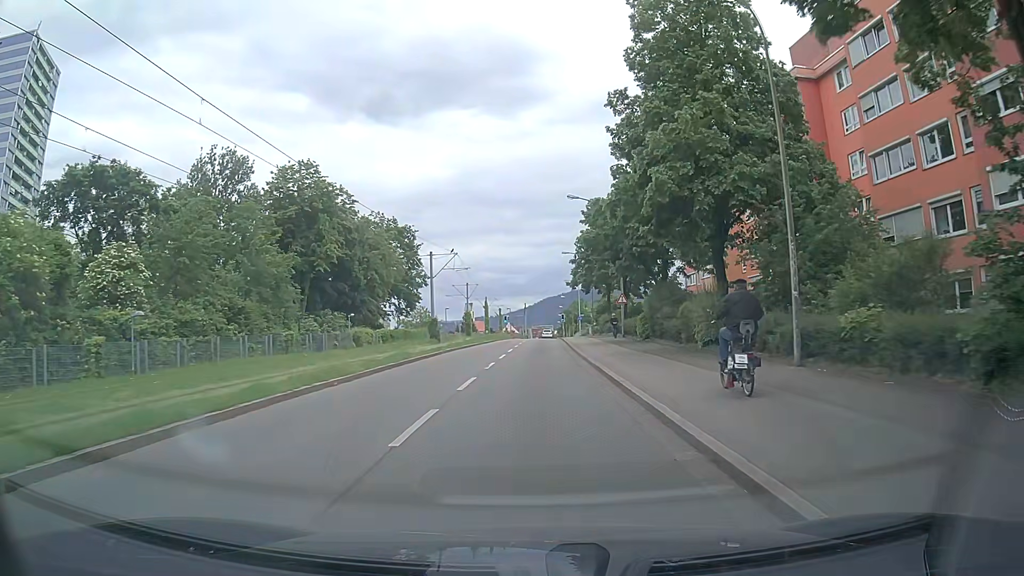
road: tertiary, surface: asphalt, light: Day
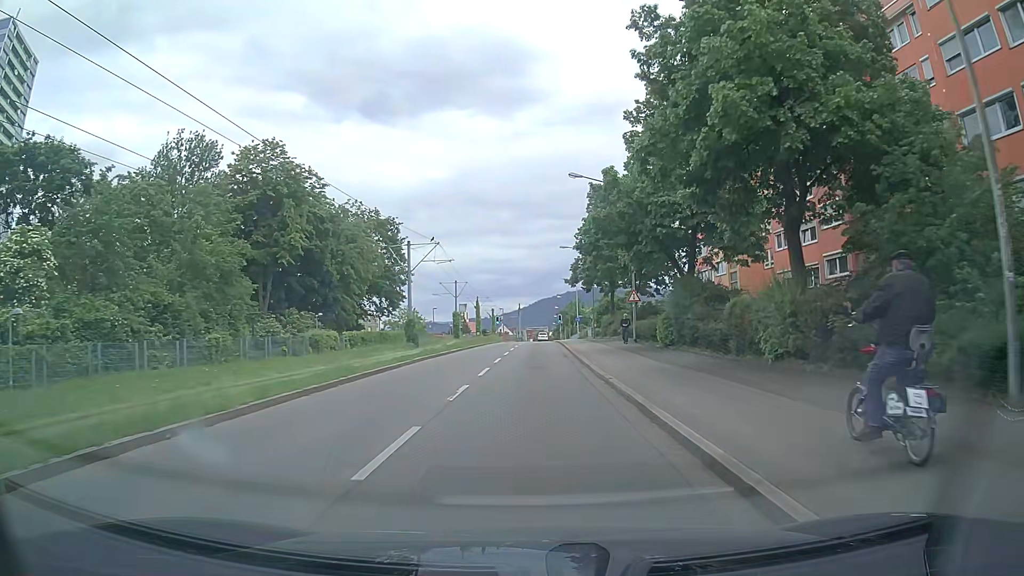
(+0.1, +7.5) m; 0°
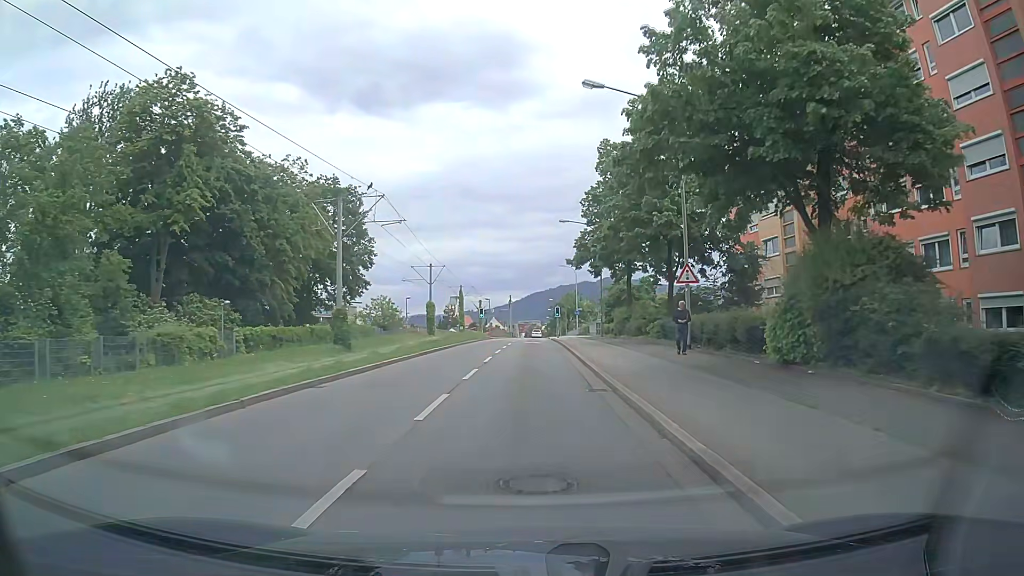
(+0.2, +14.9) m; +1°
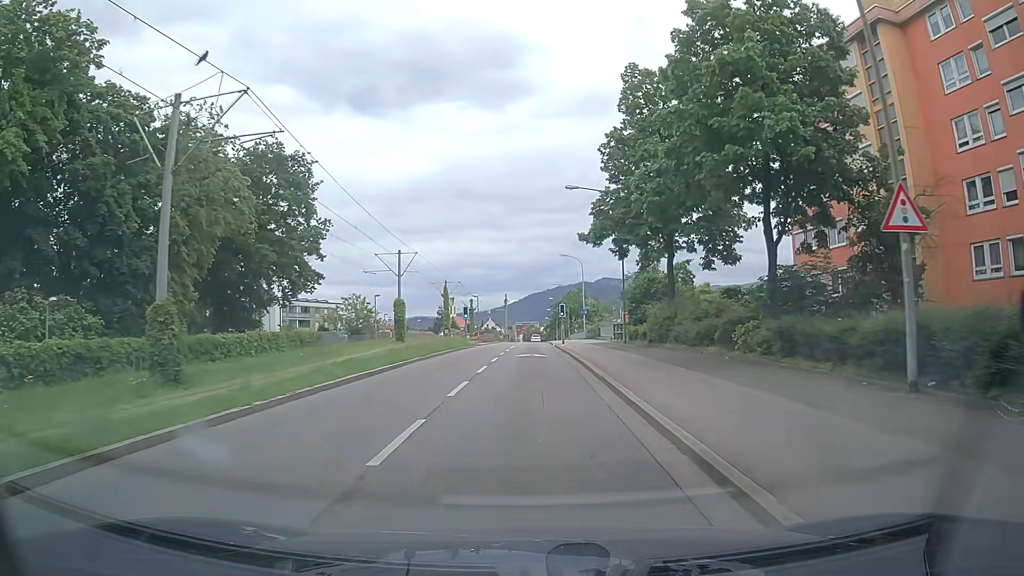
(+0.1, +14.8) m; +1°
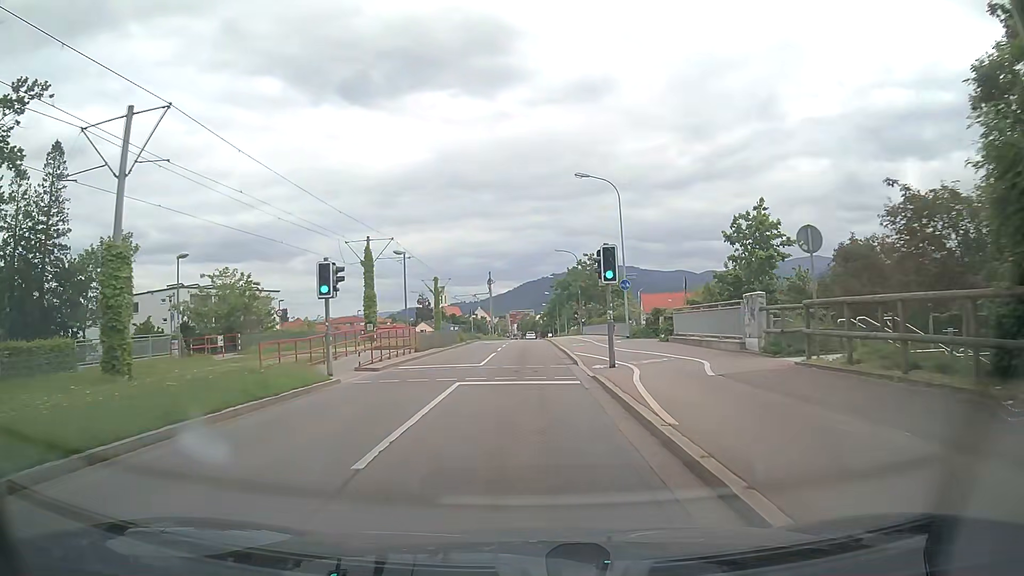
(+0.2, +36.1) m; 0°
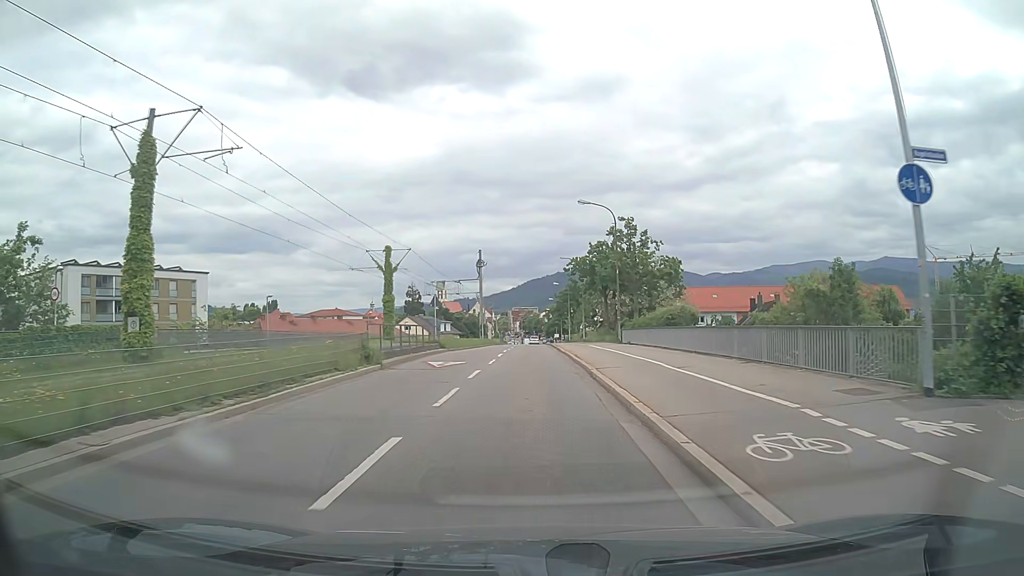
(-0.1, +28.5) m; 0°
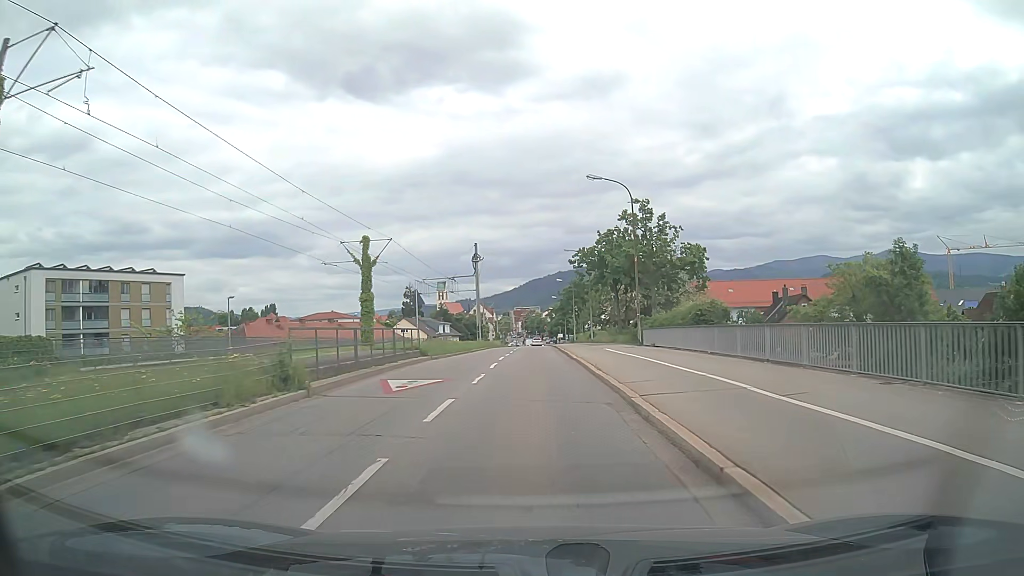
(0.0, +7.1) m; 0°
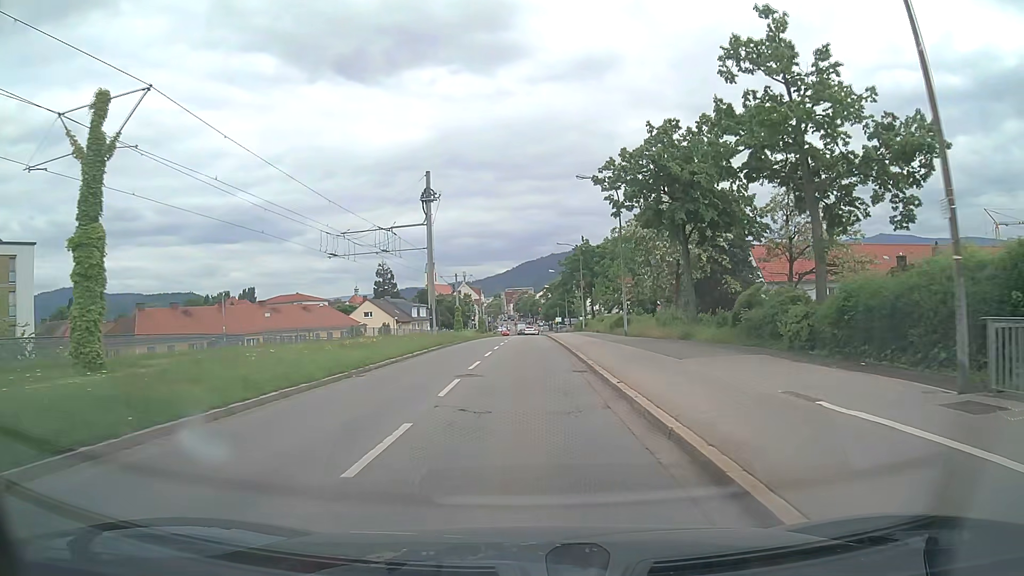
(+0.3, +28.0) m; +1°
(0, +10) (0, +20) (0, +30) (0, +40) (0, +50) (0, +60) (0, +70) (0, +80) (-1, +90) (-1, +100) m
